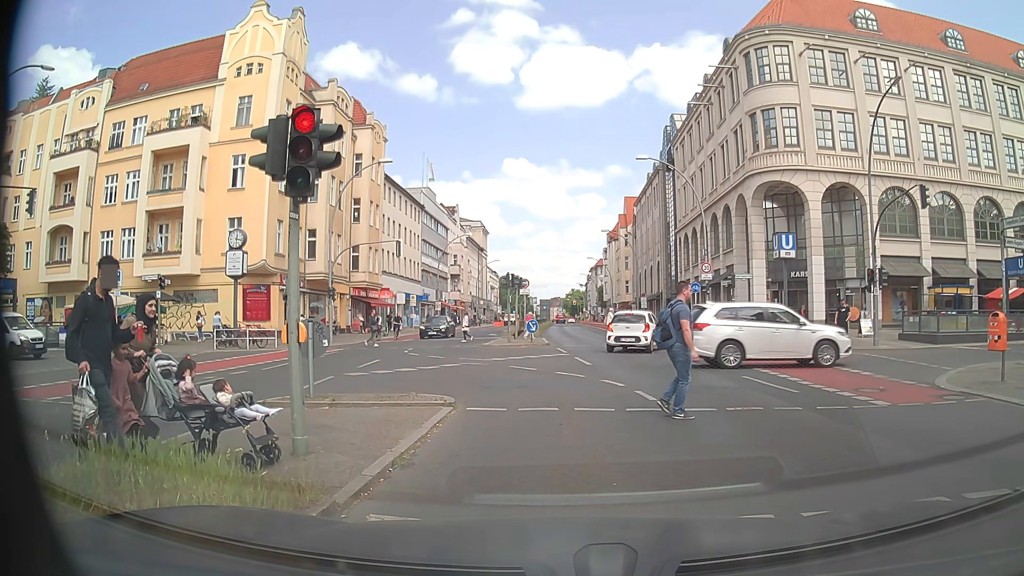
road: primary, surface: asphalt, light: Day
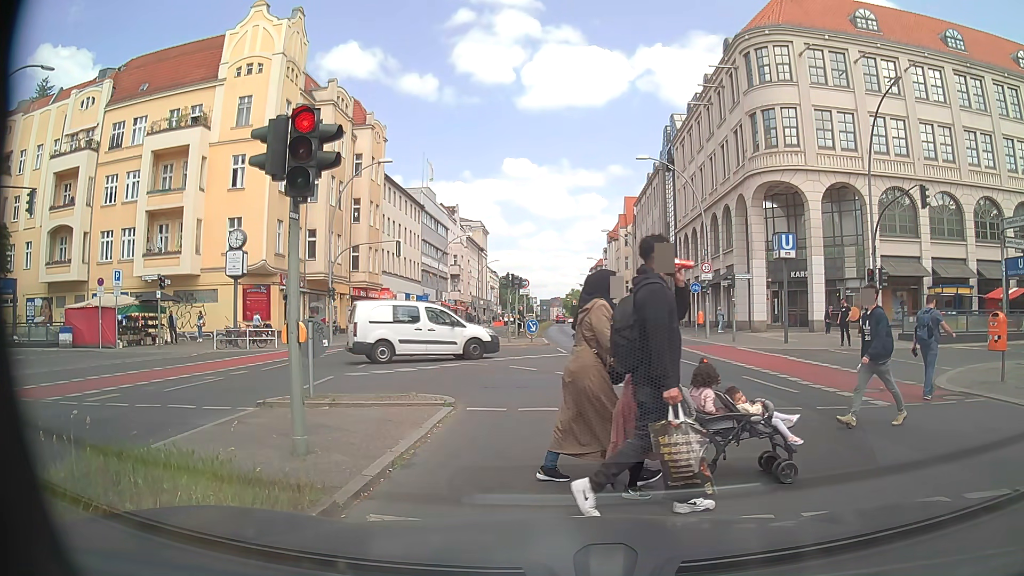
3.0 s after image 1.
(0.0, 0.0) m; 0°
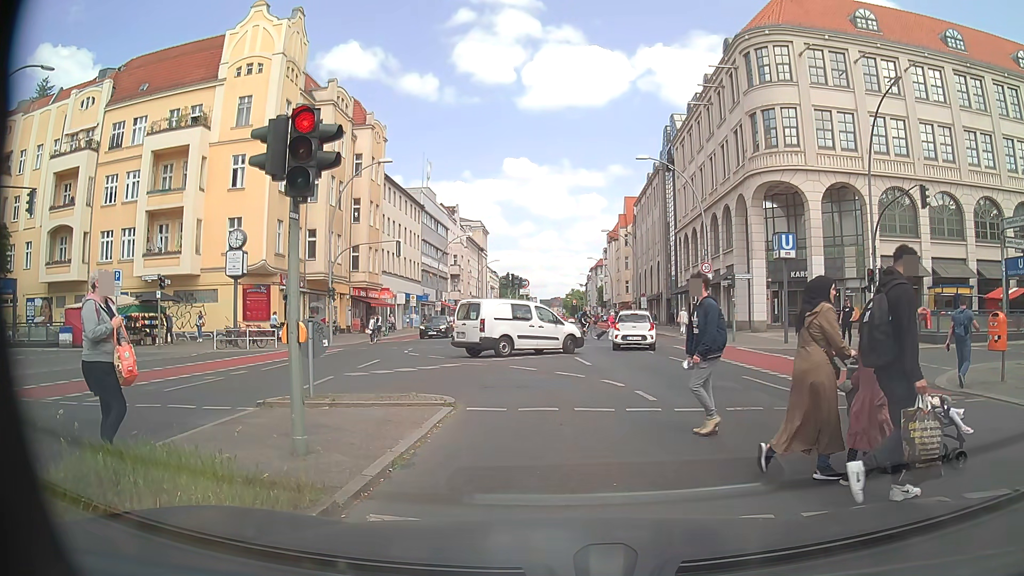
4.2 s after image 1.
(0.0, 0.0) m; 0°
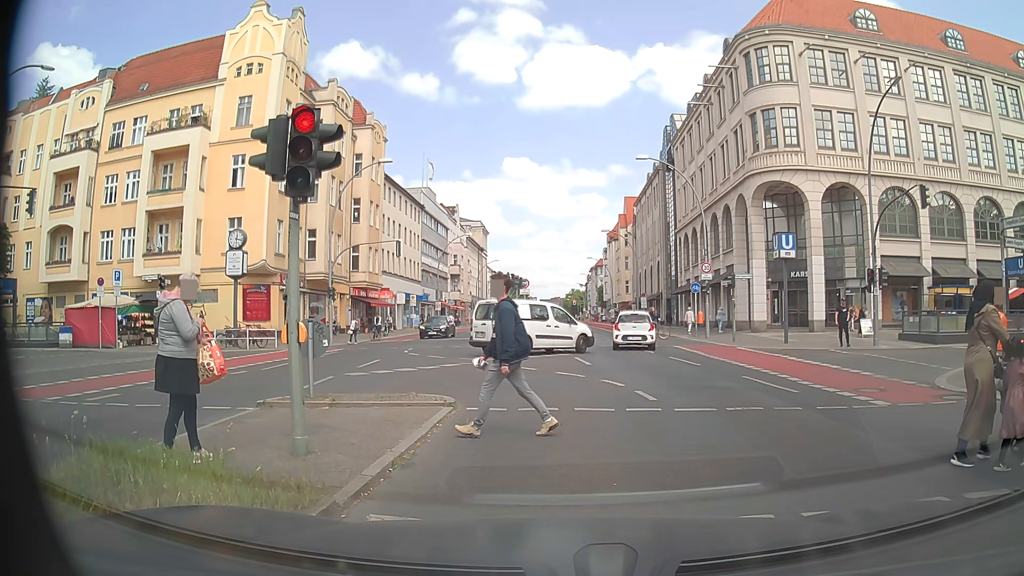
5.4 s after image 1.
(0.0, 0.0) m; 0°
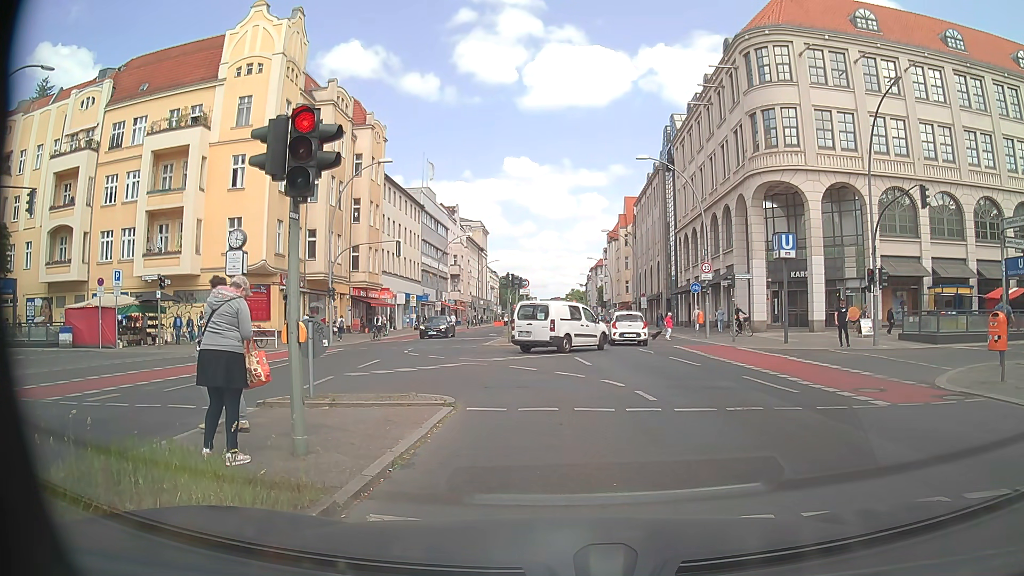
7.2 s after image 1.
(0.0, 0.0) m; 0°
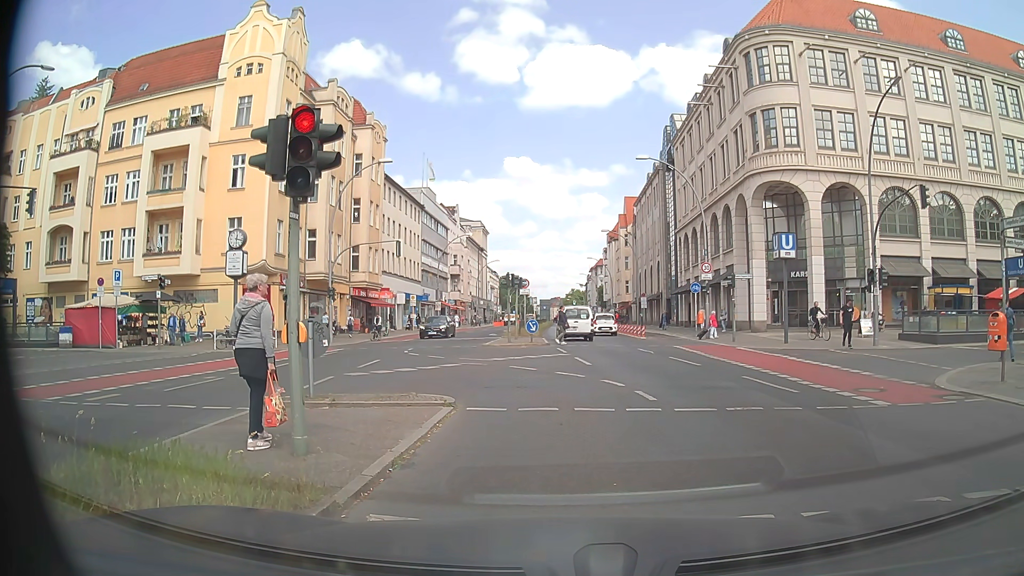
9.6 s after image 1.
(0.0, 0.0) m; 0°
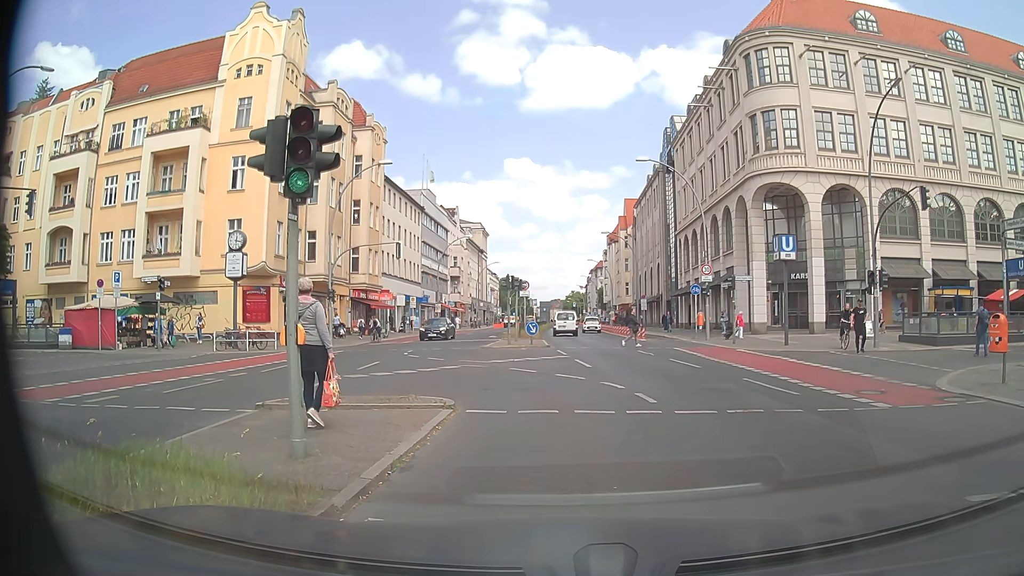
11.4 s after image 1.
(0.0, 0.0) m; 0°
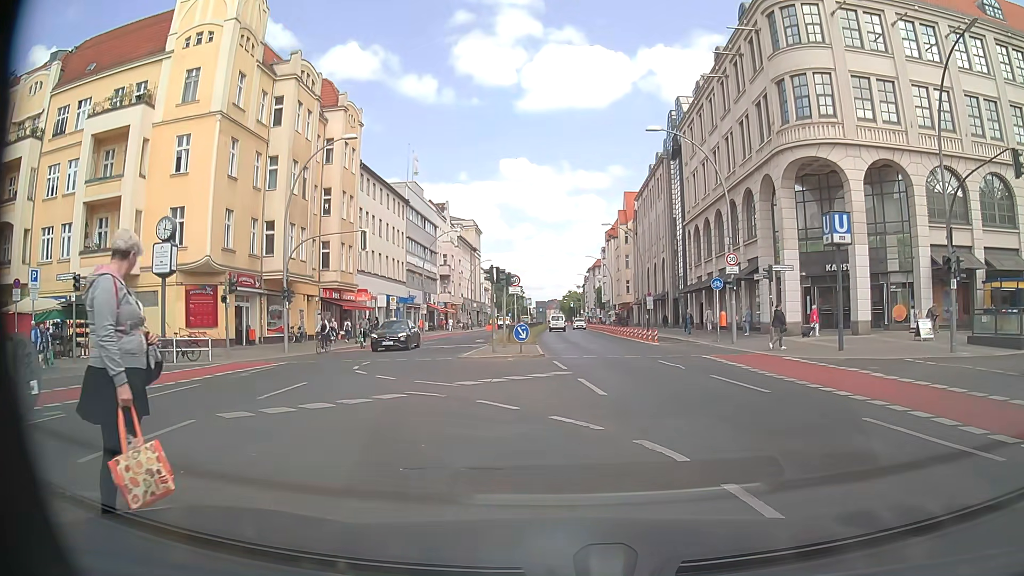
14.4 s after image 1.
(+0.3, +6.6) m; +2°
